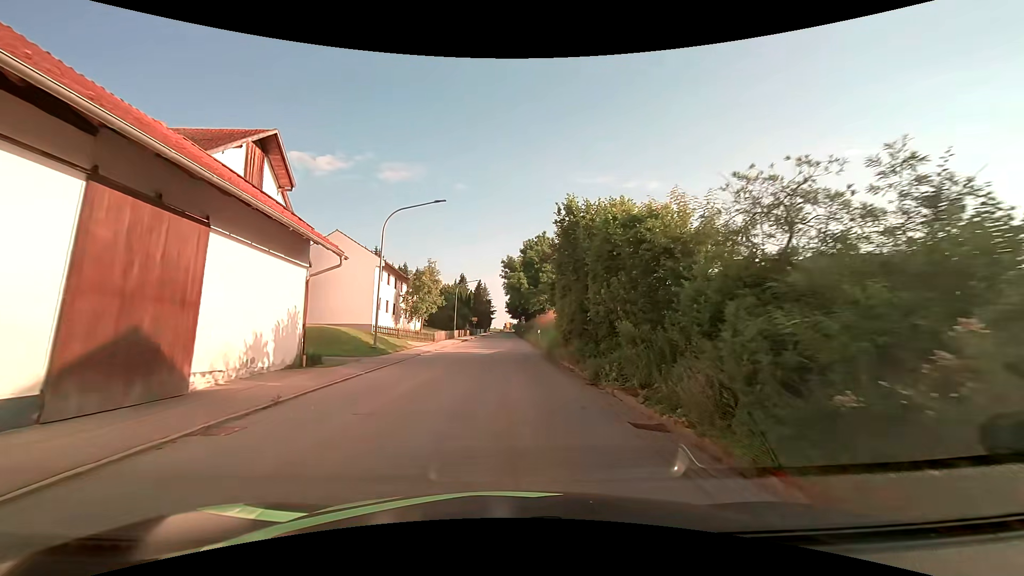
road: tertiary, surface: asphalt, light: Day
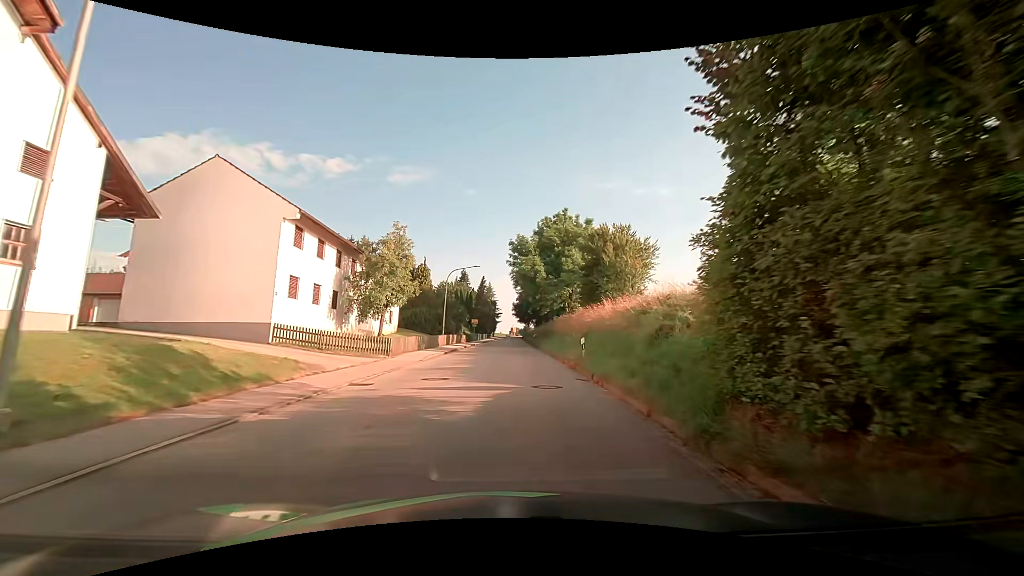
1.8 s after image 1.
(-0.3, +18.2) m; -1°
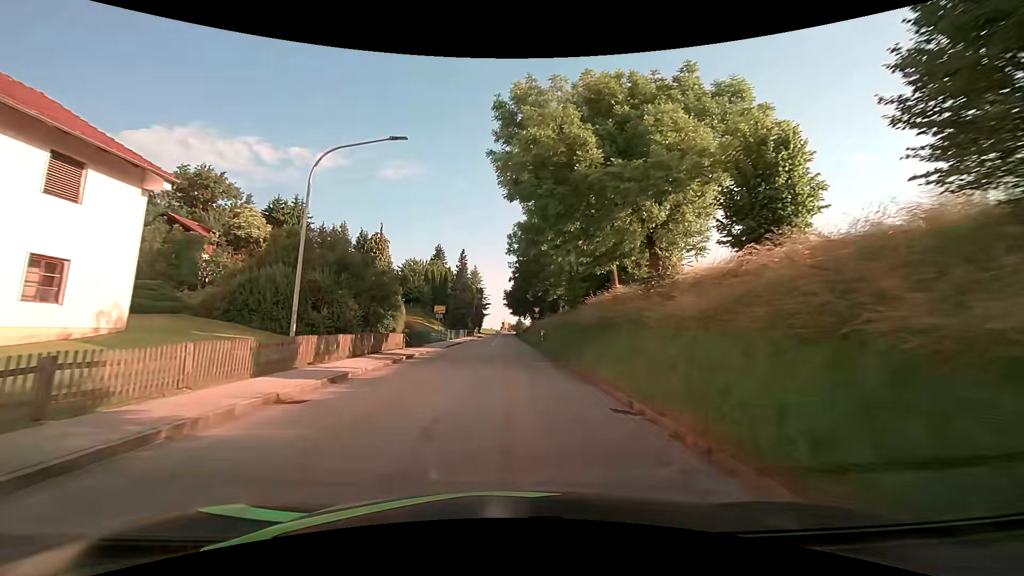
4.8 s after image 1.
(+0.6, +31.0) m; +1°
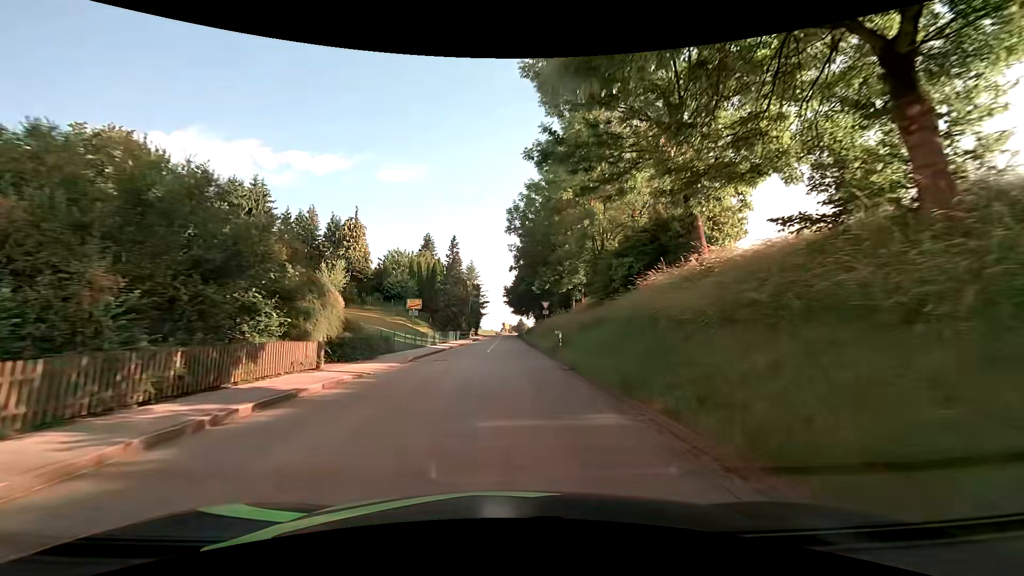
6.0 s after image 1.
(0.0, +12.8) m; 0°
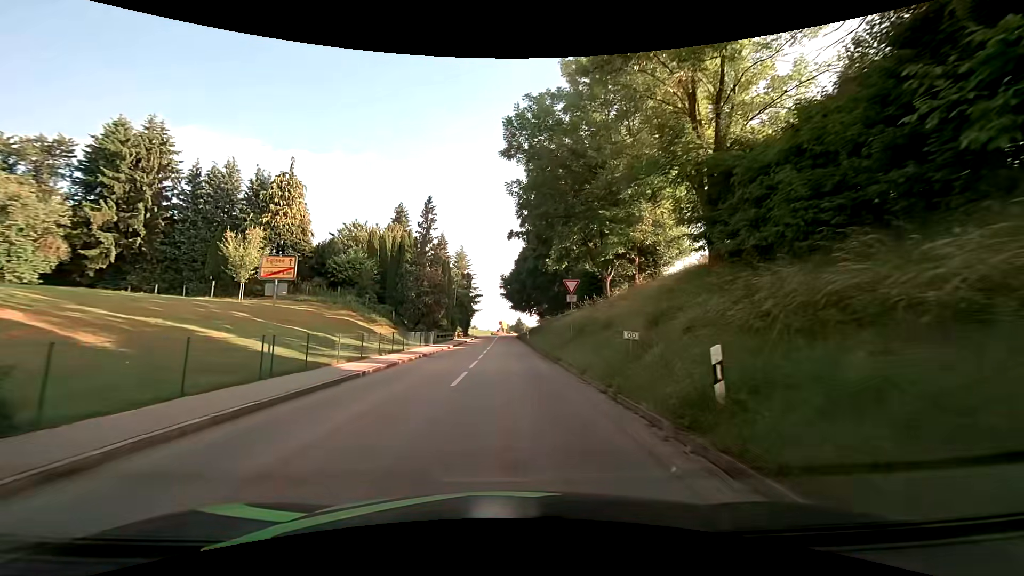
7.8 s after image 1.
(-0.1, +19.4) m; 0°
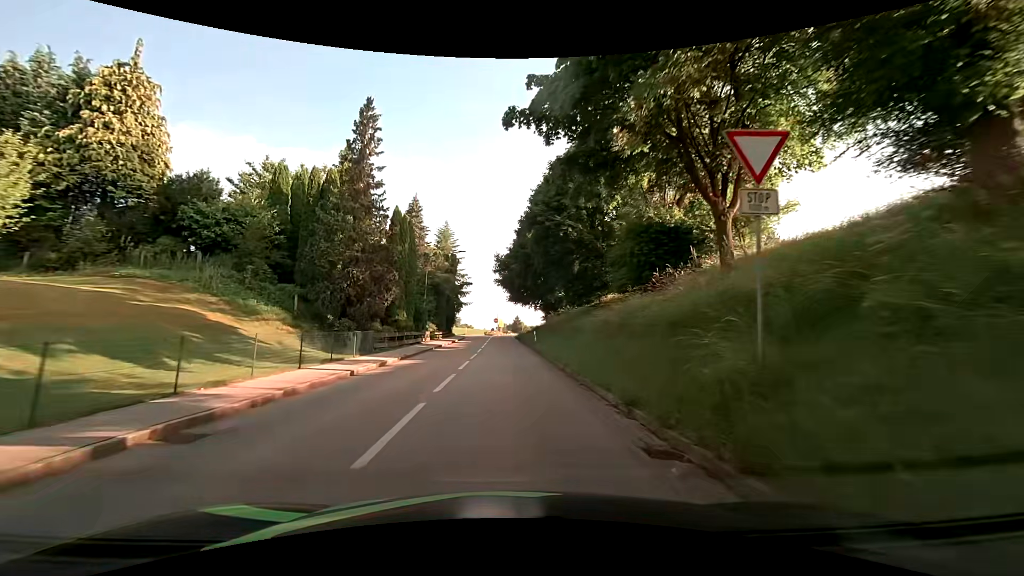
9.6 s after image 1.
(0.0, +19.5) m; +1°
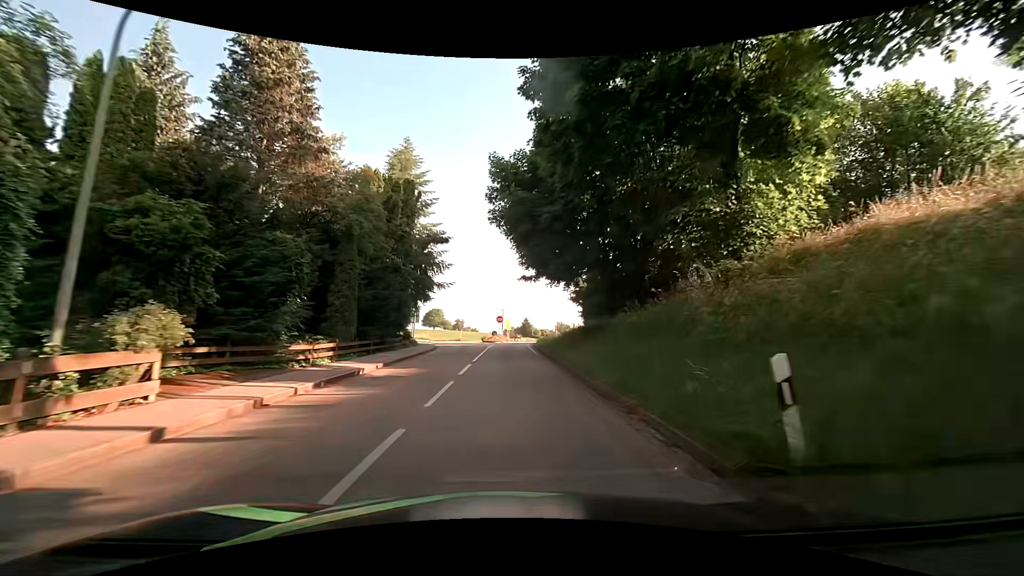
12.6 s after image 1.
(-0.6, +32.6) m; -2°
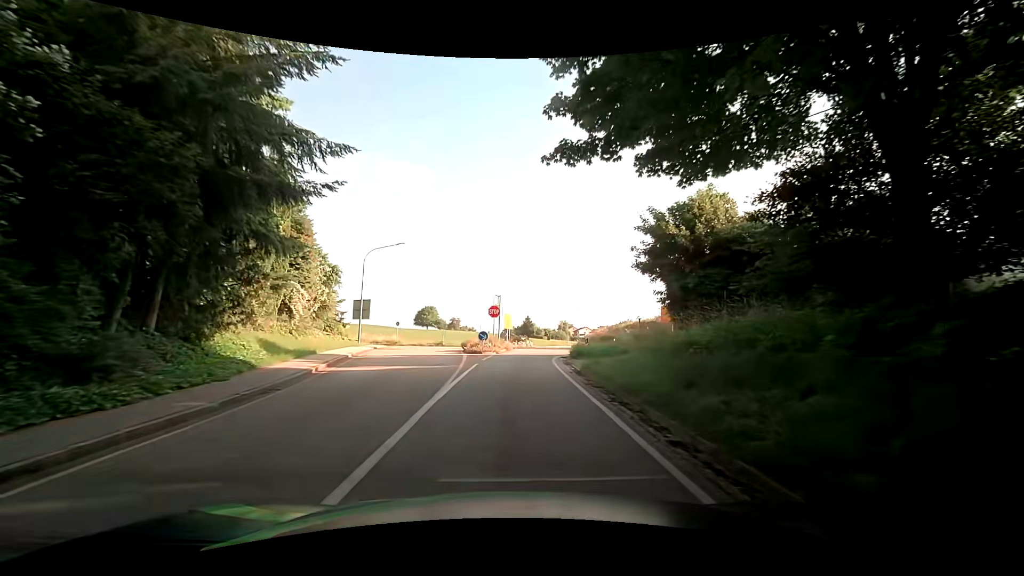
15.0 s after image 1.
(+0.1, +25.5) m; +1°
(0, +10) (0, +20) (+1, +30) (+3, +40) (+2, +49) (-5, +57) (-13, +63) (-21, +69) (-29, +75) (-37, +80) m
